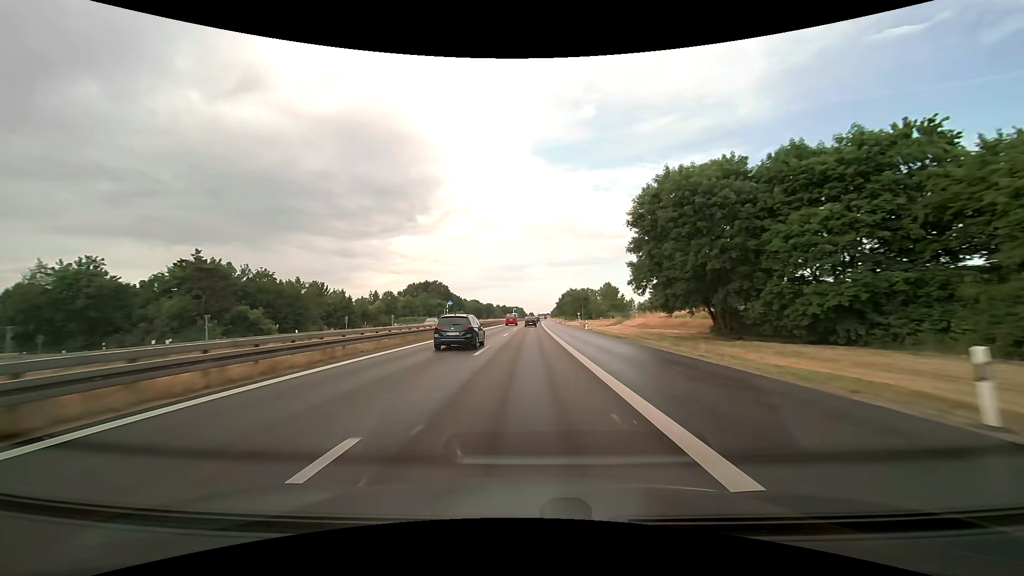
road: trunk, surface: asphalt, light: Day
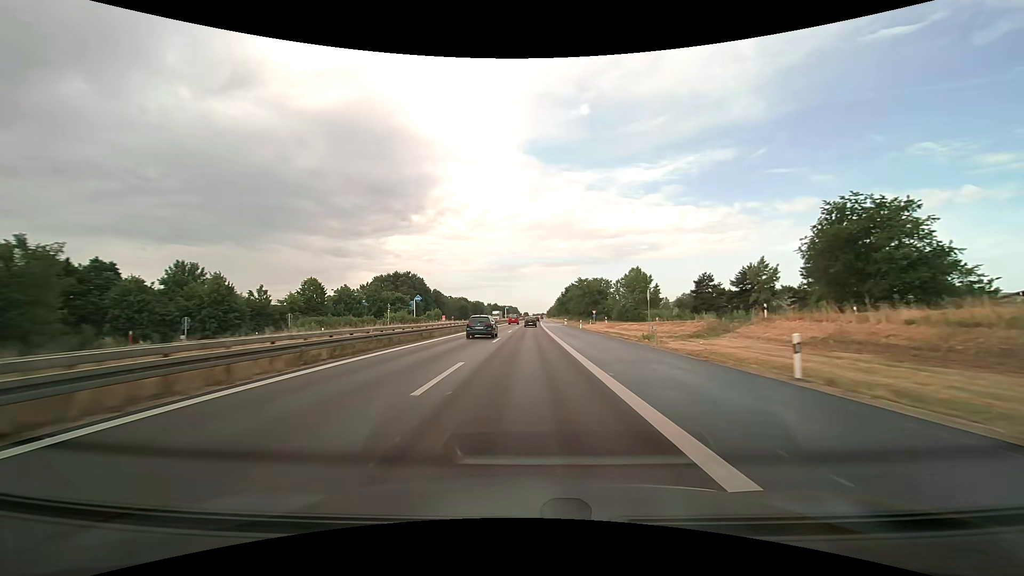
(+0.2, +45.4) m; +1°
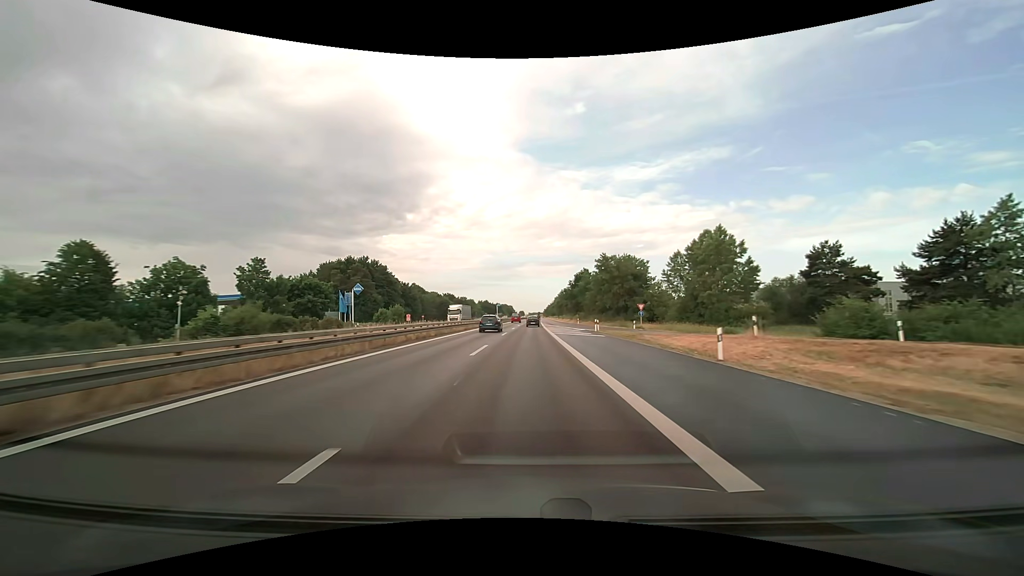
(+0.2, +45.7) m; 0°
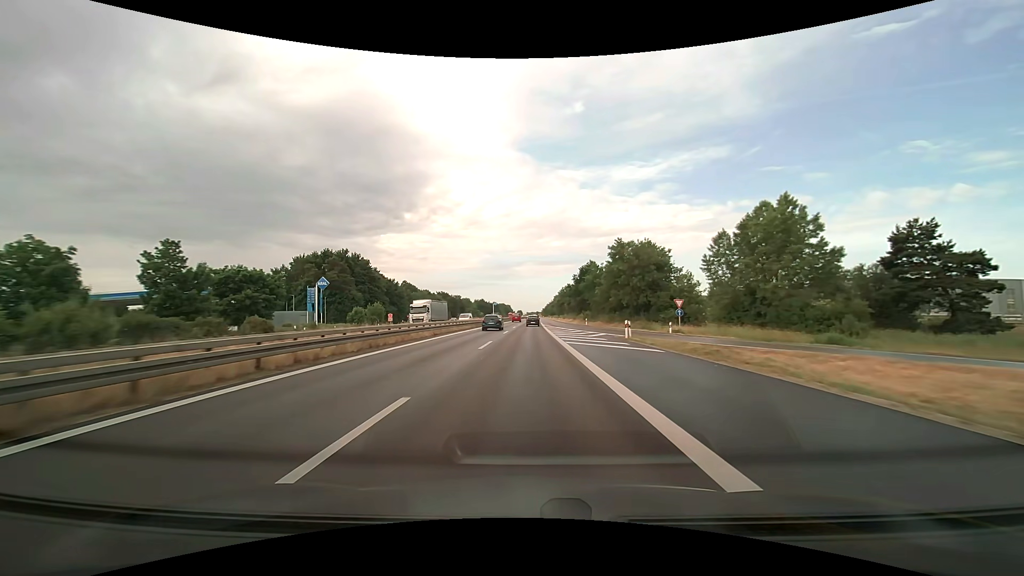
(0.0, +15.0) m; 0°
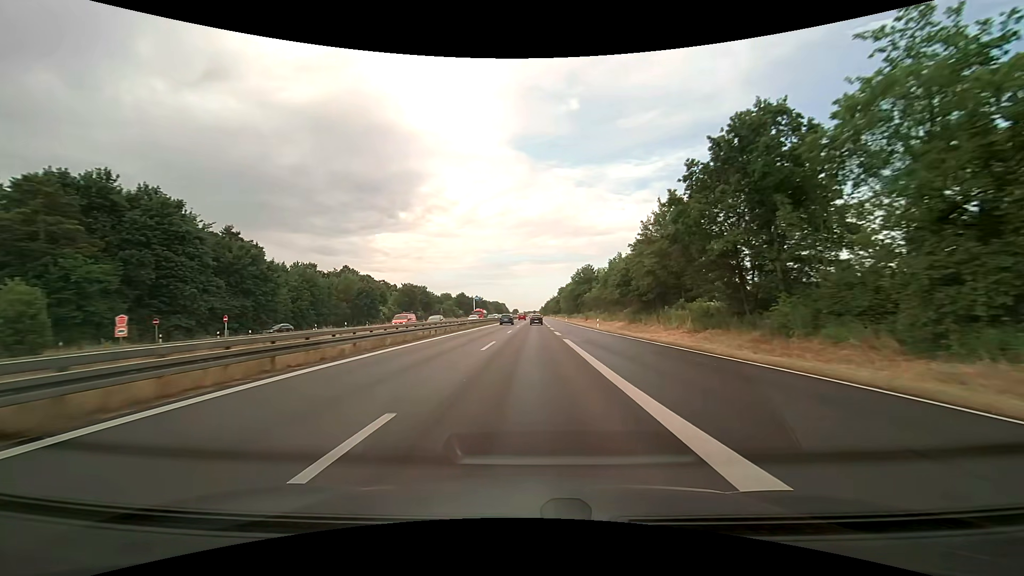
(+0.4, +73.6) m; 0°
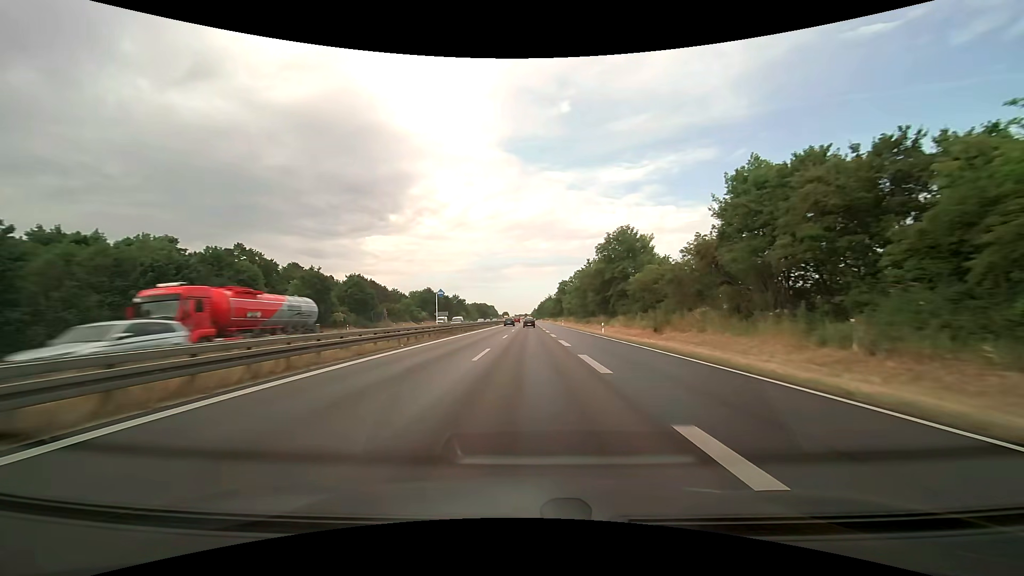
(+0.6, +57.3) m; +1°
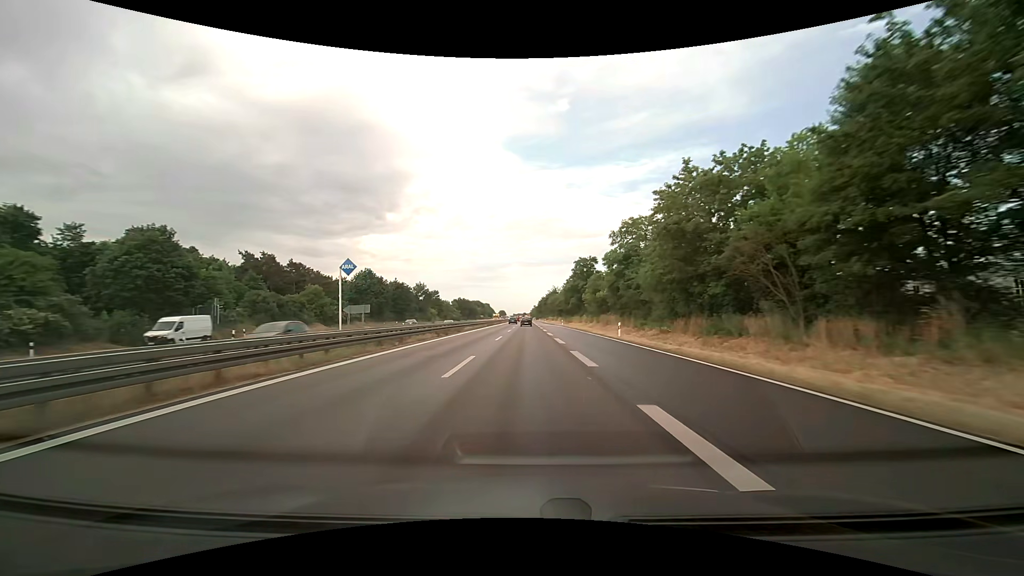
(+0.2, +59.1) m; 0°
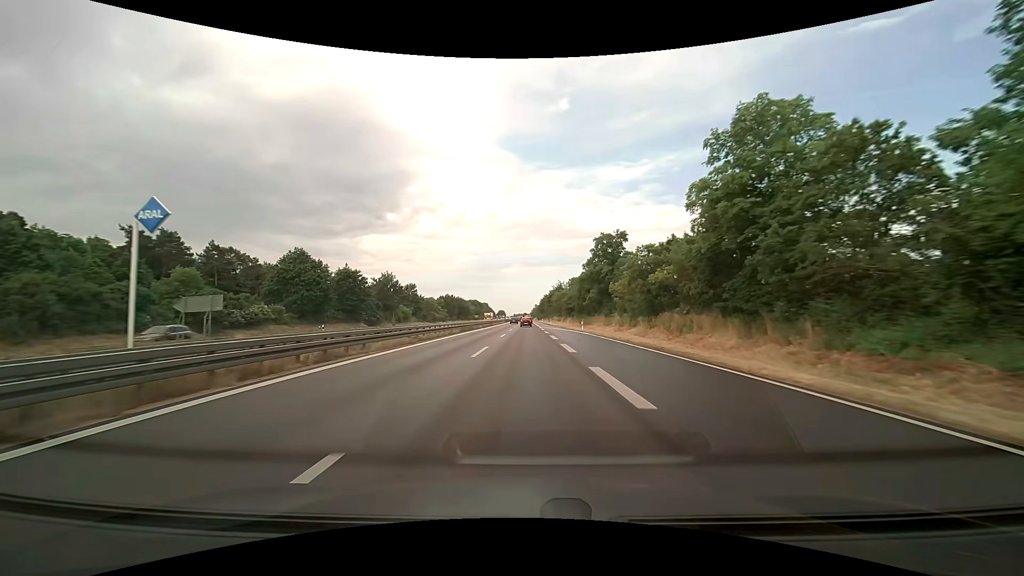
(0.0, +30.4) m; 0°
(0, +10) (0, +20) (0, +30) (0, +40) (0, +50) (0, +60) (0, +70) (0, +80) (0, +90) (0, +100) m
